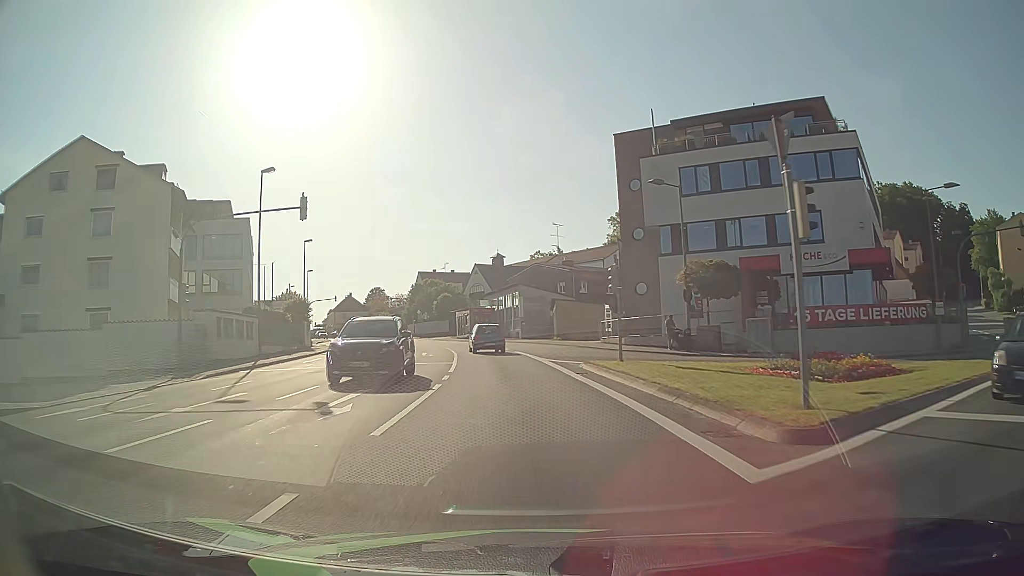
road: tertiary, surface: asphalt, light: Day
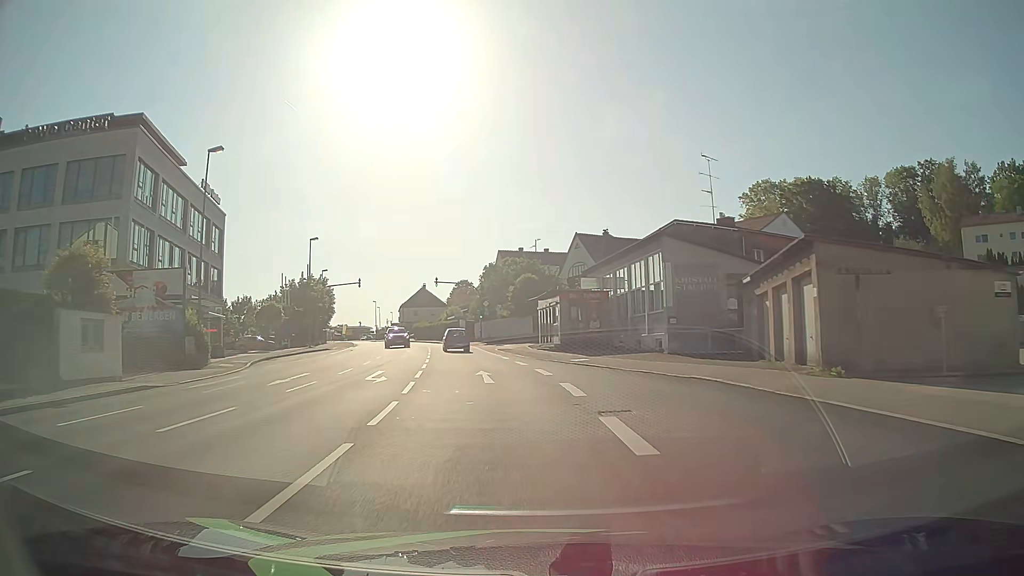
(-2.2, +36.8) m; -9°
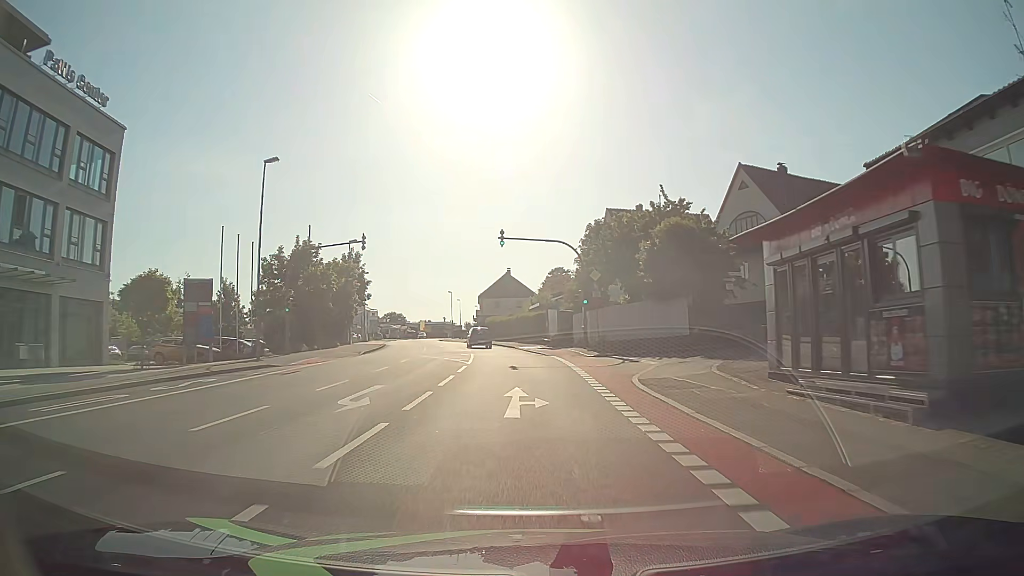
(-2.5, +30.6) m; -8°
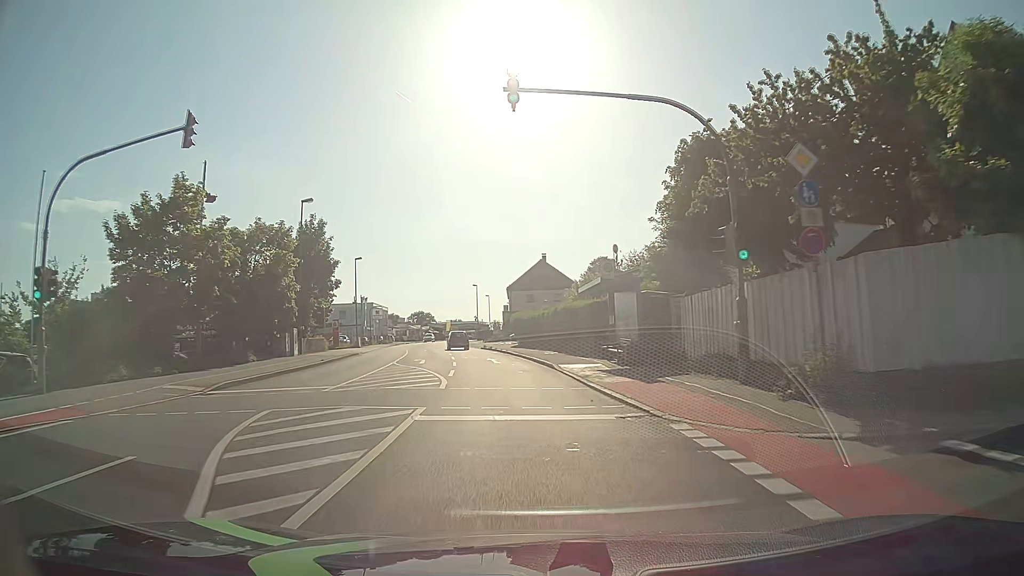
(-0.6, +23.2) m; -3°
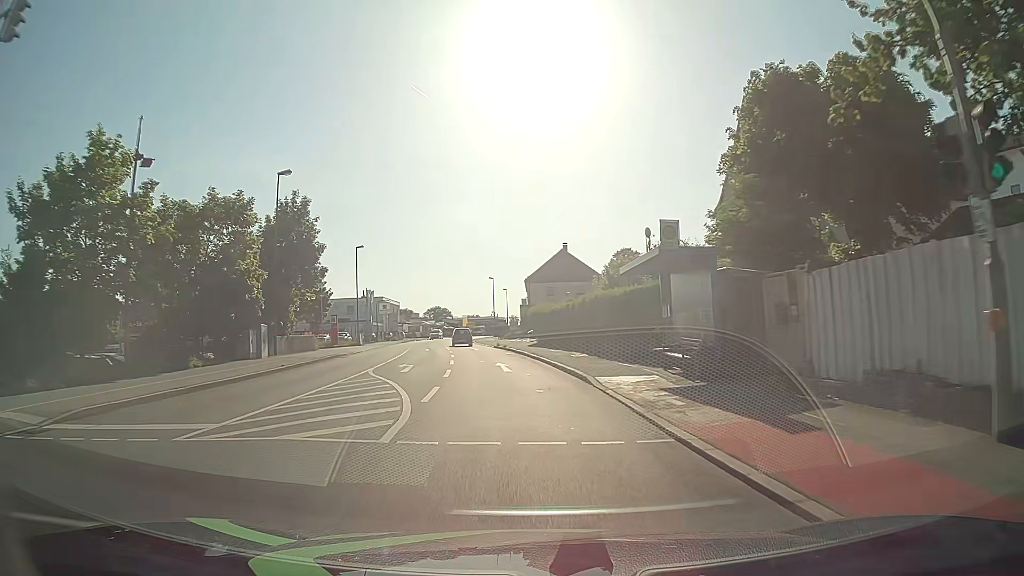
(-0.1, +7.7) m; -1°
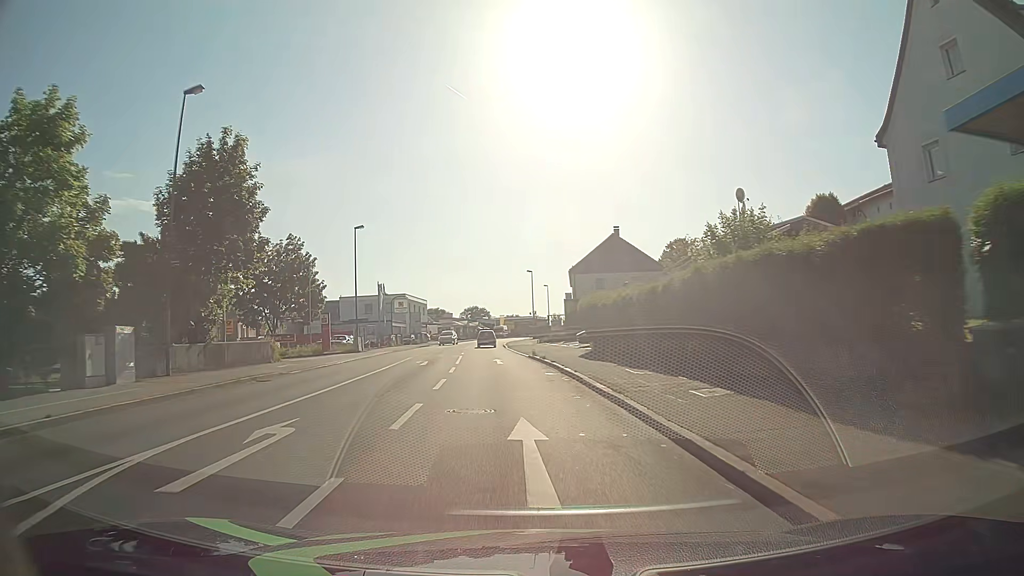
(-0.6, +15.3) m; -4°
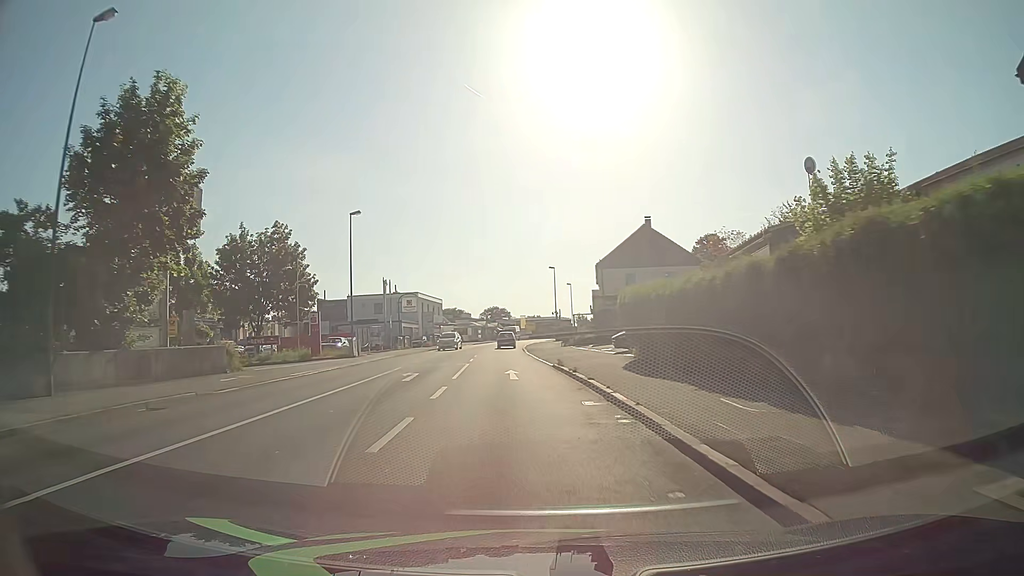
(-0.2, +7.6) m; -2°
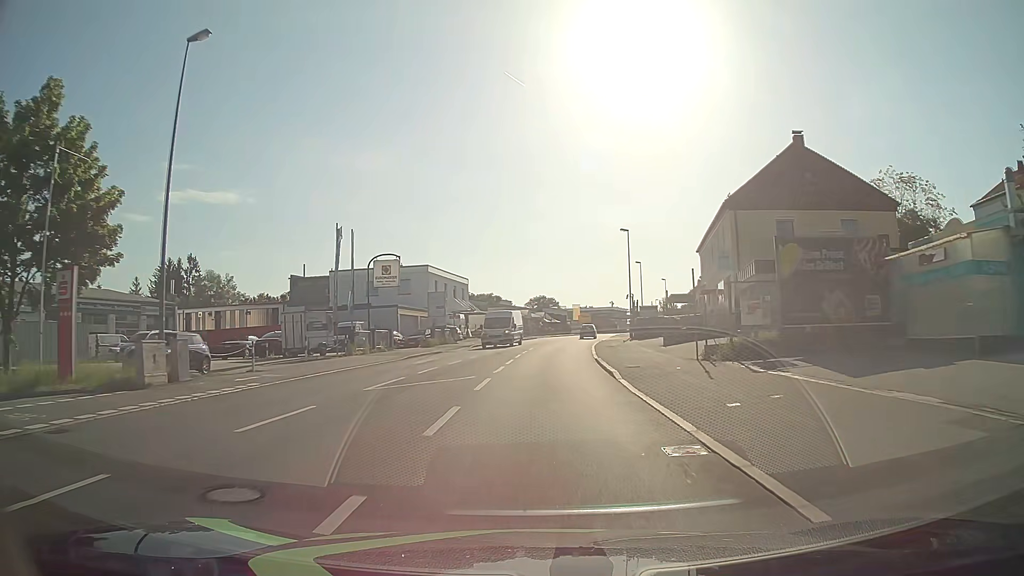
(-1.5, +30.4) m; -4°
(0, +10) (0, +20) (+1, +30) (+1, +40) (+2, +50) (+3, +60) (+5, +70) (+6, +80) (+8, +89) (+11, +99) m
